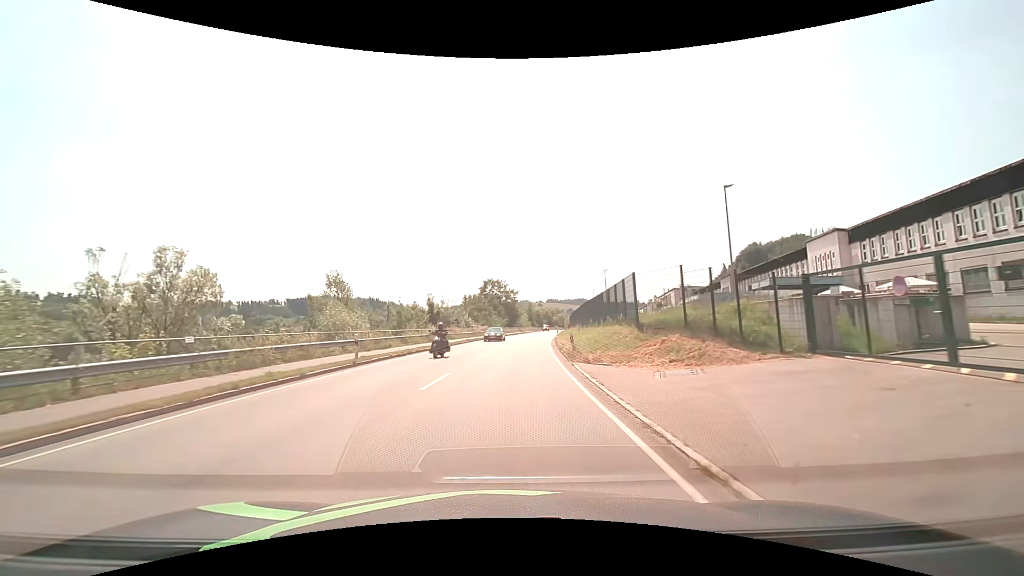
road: primary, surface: asphalt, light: Day
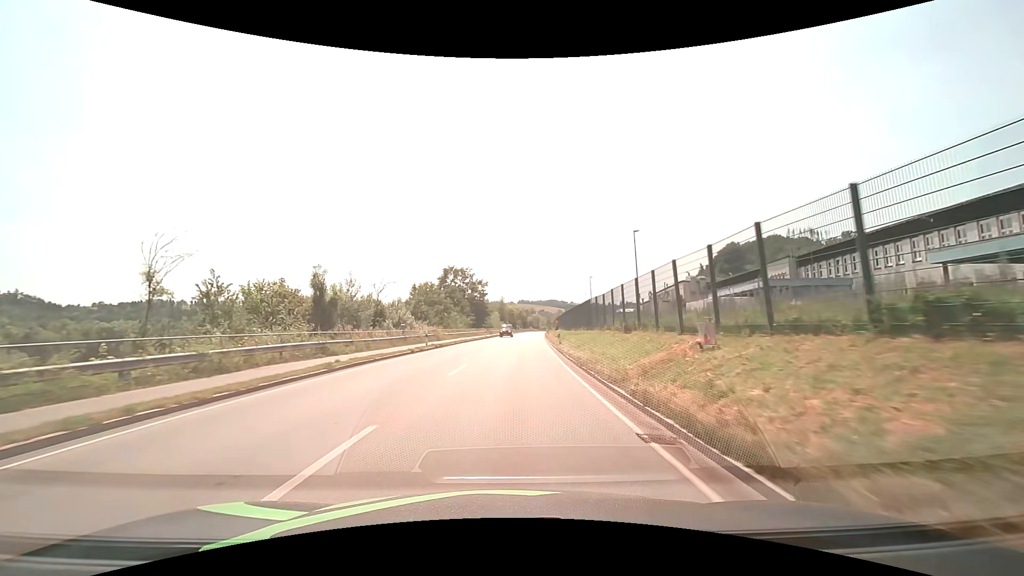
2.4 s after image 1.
(+0.9, +30.5) m; +3°
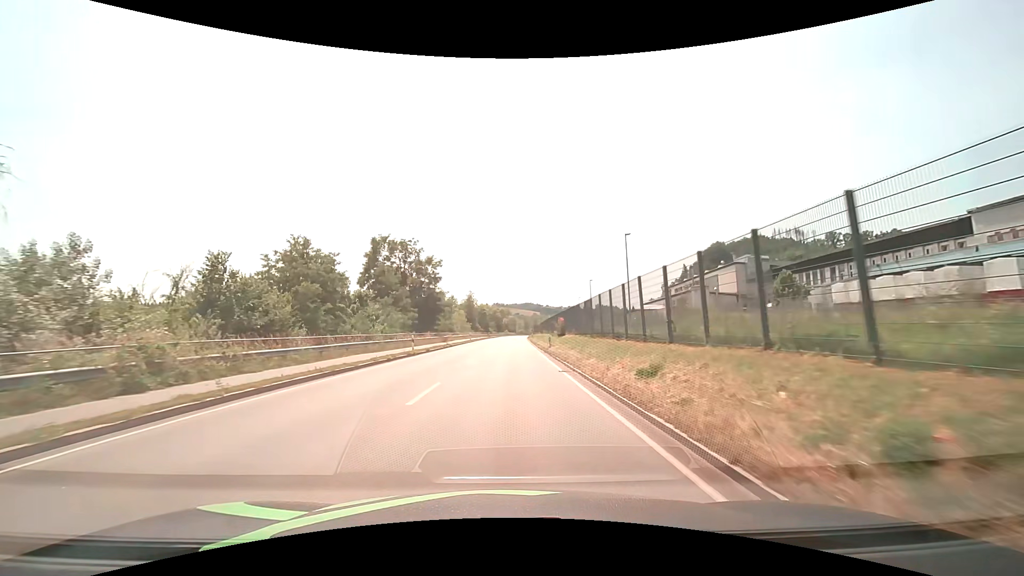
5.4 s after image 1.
(+1.2, +38.7) m; +3°
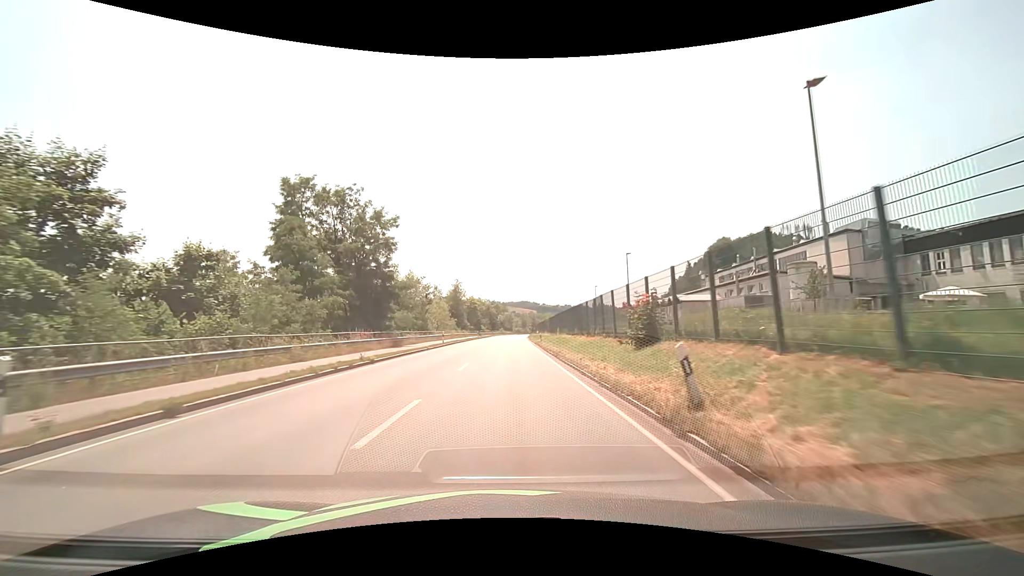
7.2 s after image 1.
(+0.1, +26.2) m; 0°
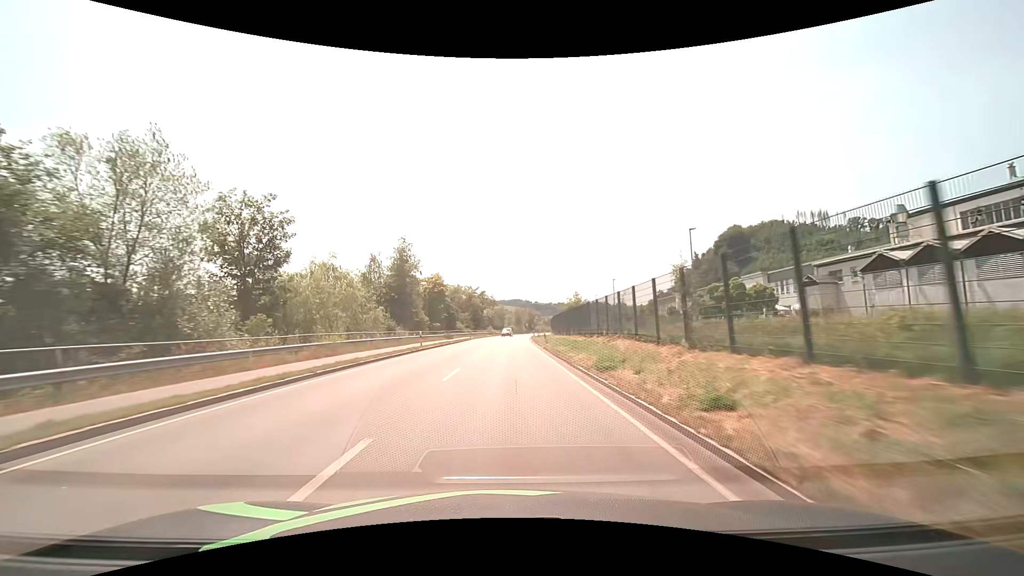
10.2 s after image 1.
(+0.5, +49.1) m; +1°
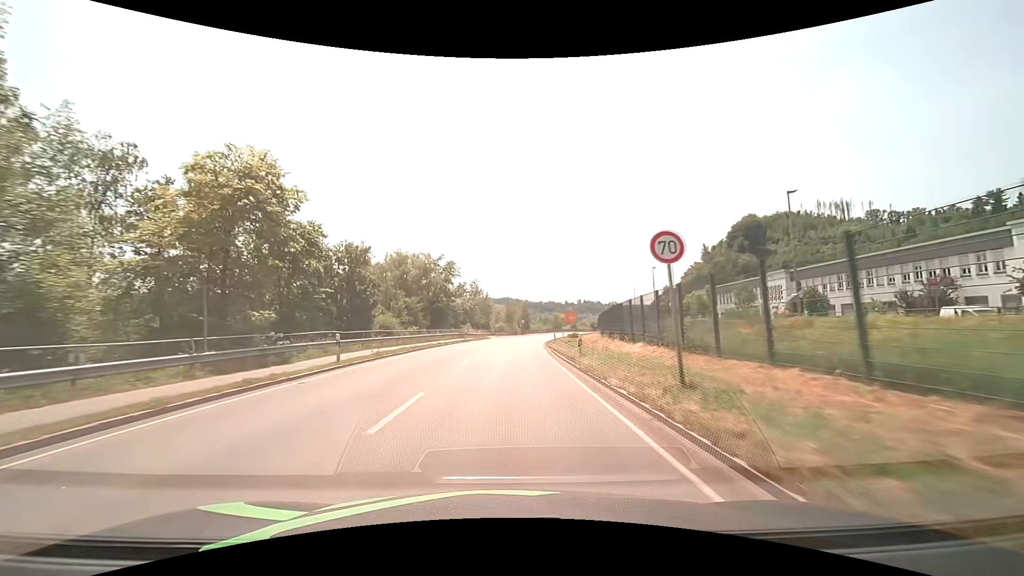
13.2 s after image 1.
(+0.4, +51.8) m; +1°
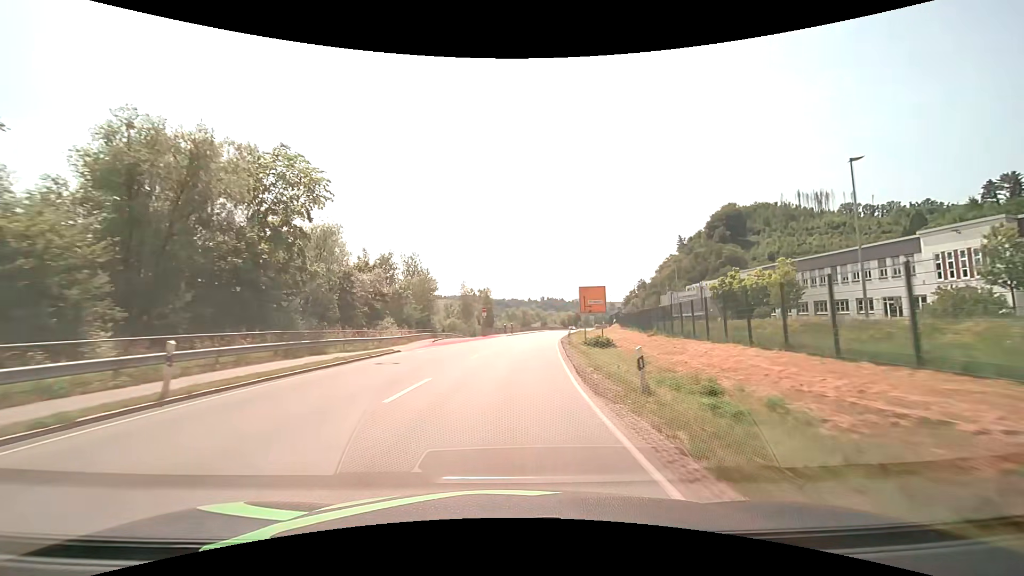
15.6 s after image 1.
(+1.2, +42.3) m; +4°
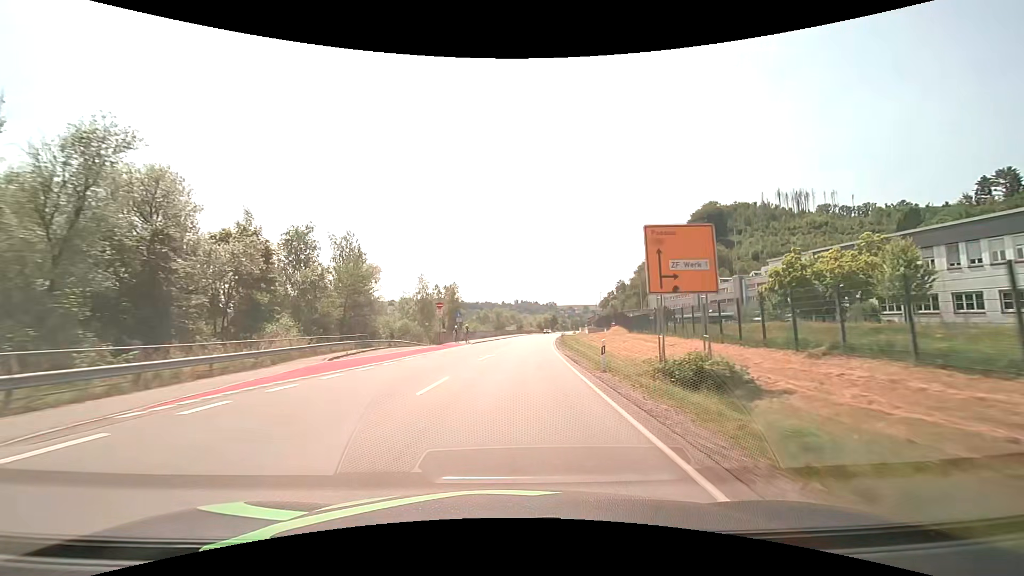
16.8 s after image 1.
(+0.6, +21.3) m; +3°
(0, +10) (0, +20) (+1, +30) (+2, +40) (+2, +50) (+3, +60) (+4, +70) (+6, +80) (+7, +90) (+8, +100) m
